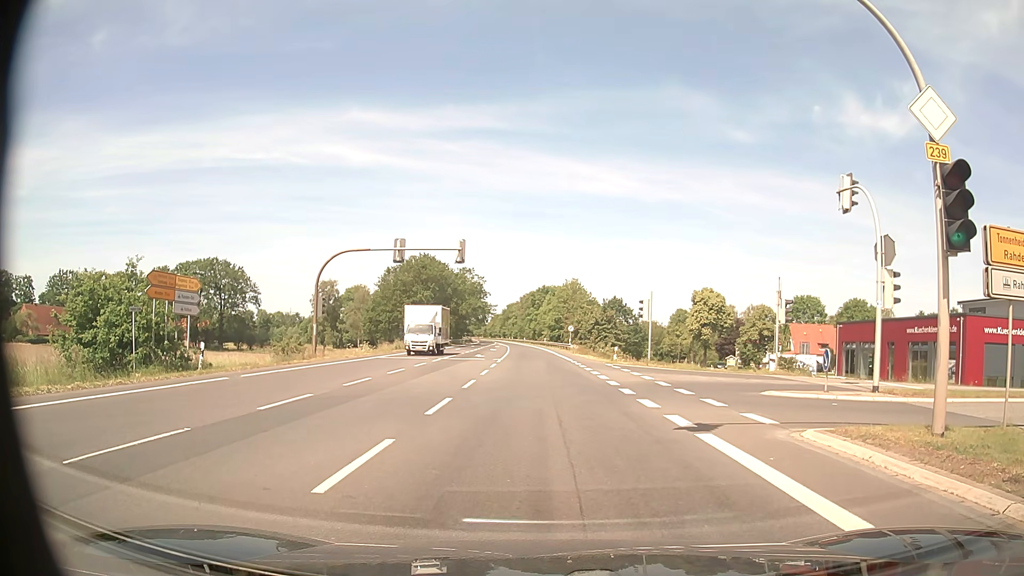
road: primary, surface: asphalt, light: Day
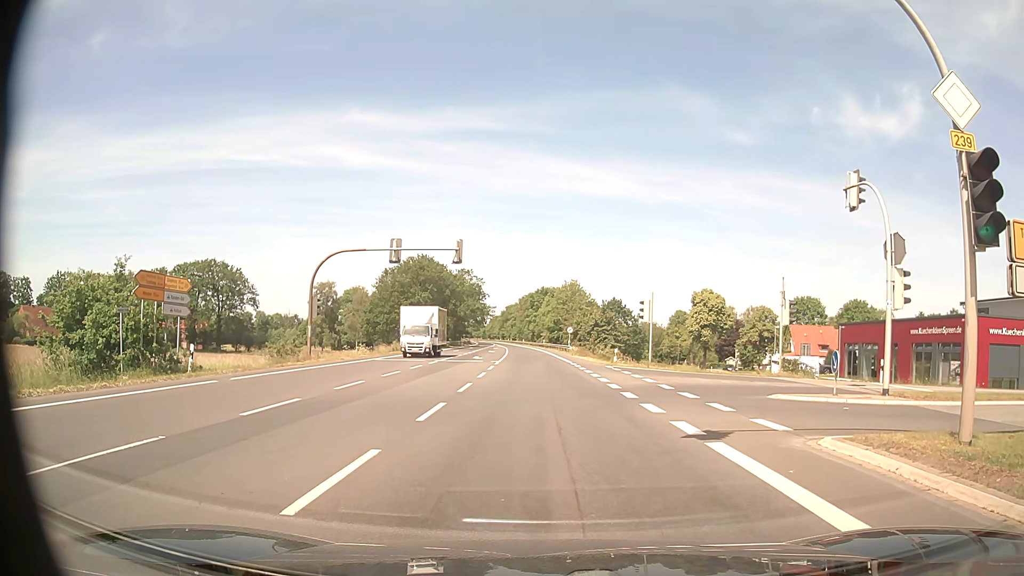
(0.0, +0.8) m; -1°
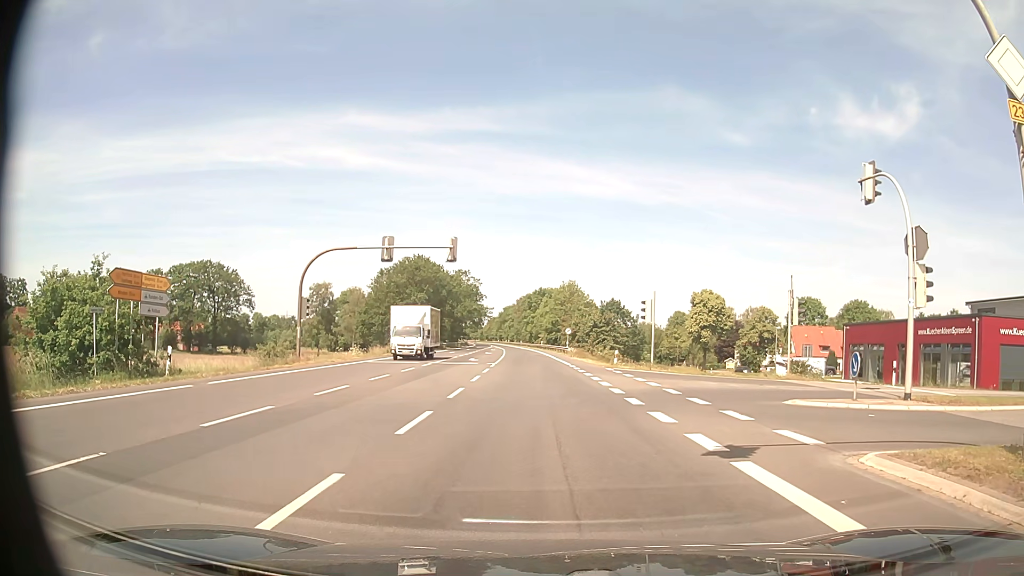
(0.0, +1.5) m; 0°
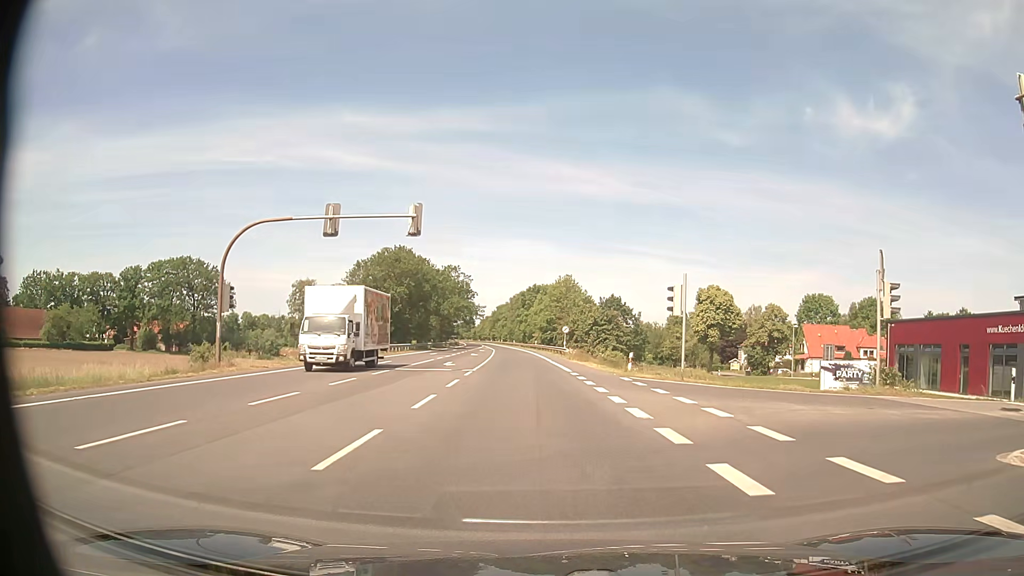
(+0.1, +9.4) m; +1°
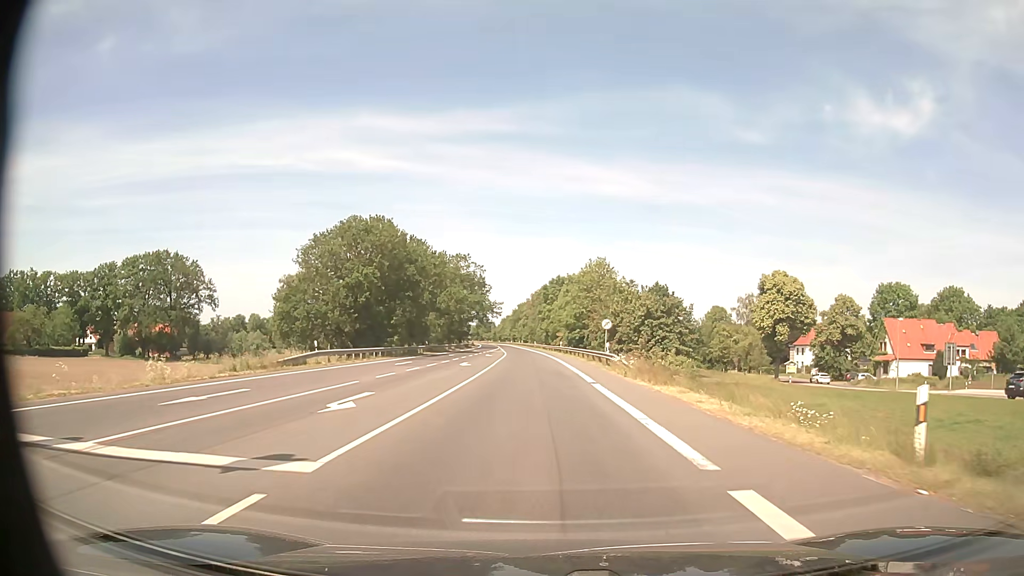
(-0.3, +23.1) m; -2°
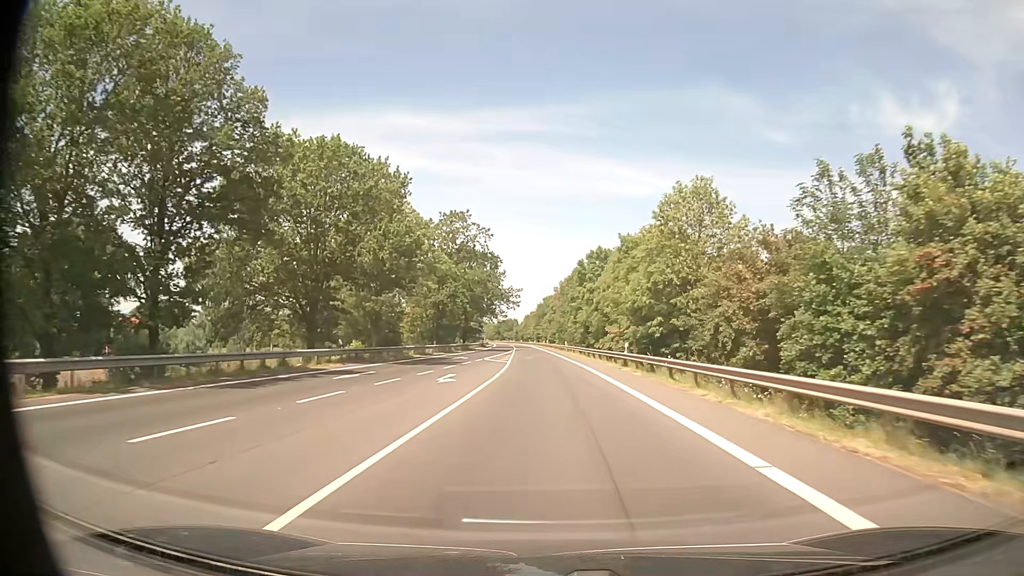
(-1.1, +42.2) m; -2°
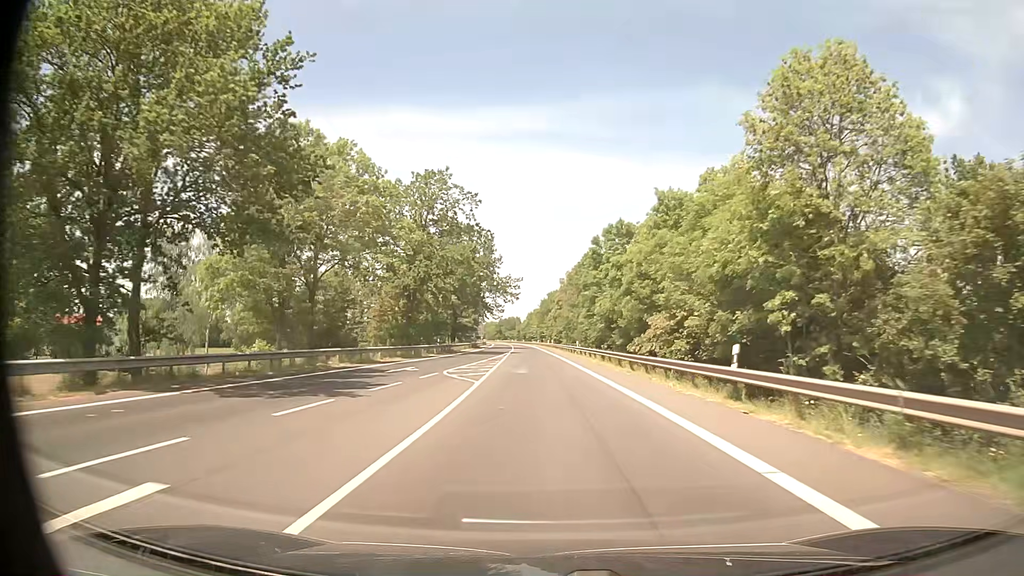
(0.0, +21.1) m; 0°
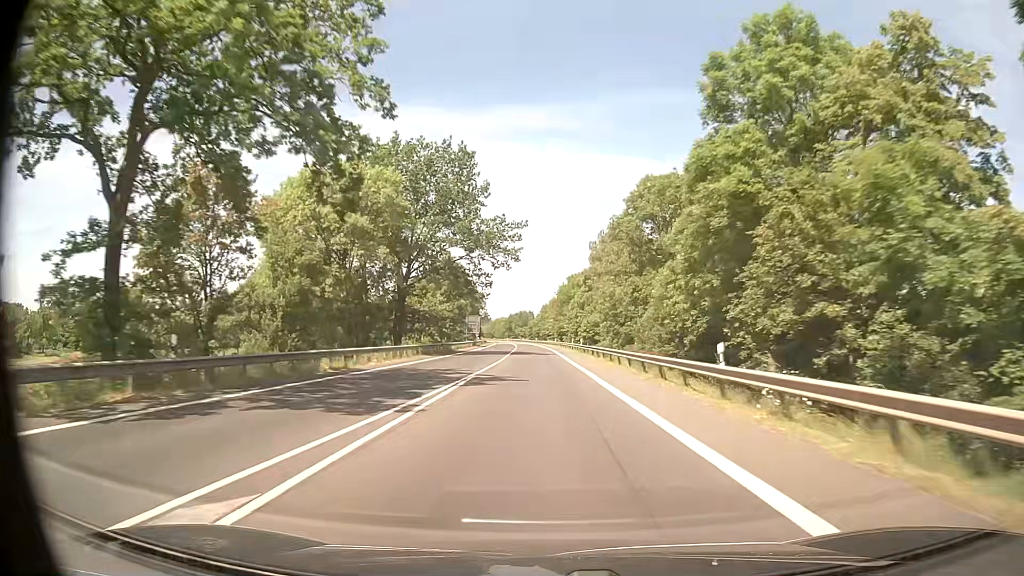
(-0.8, +48.9) m; -2°
(0, +10) (0, +20) (0, +30) (0, +40) (0, +50) (-1, +60) (-1, +70) (-1, +80) (-1, +90) (-2, +100) m
